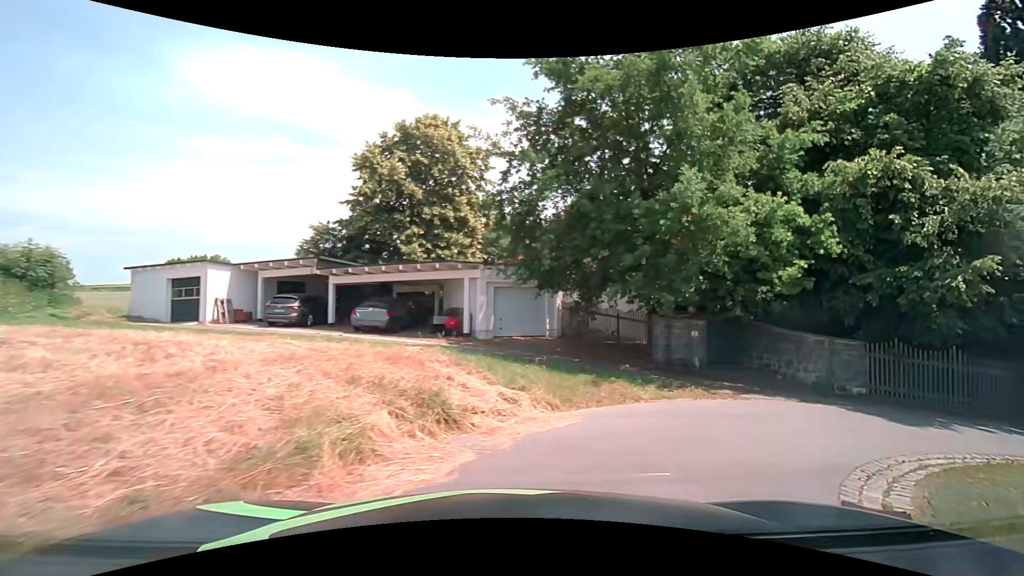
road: residential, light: Day
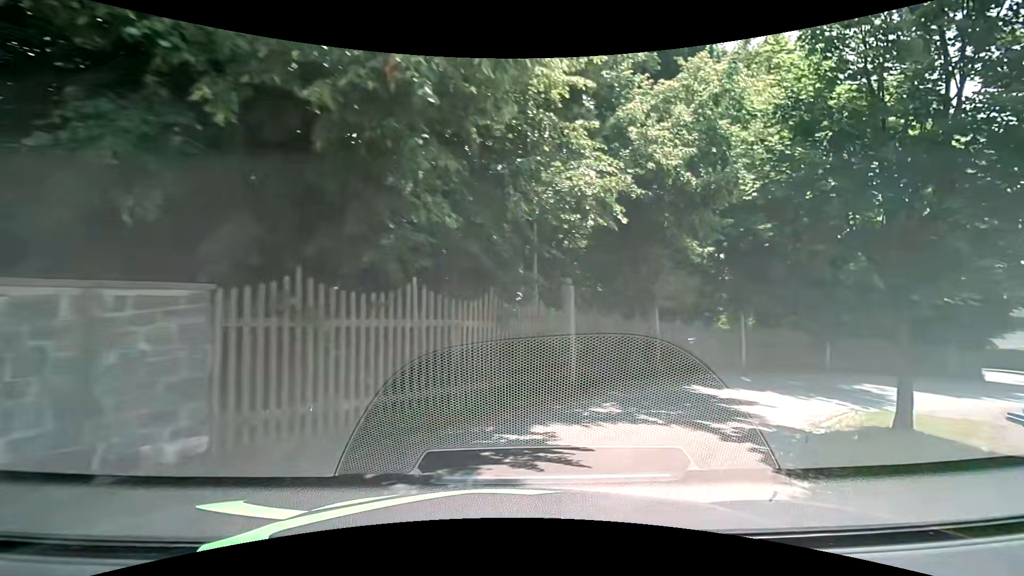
(+5.9, +10.5) m; +59°
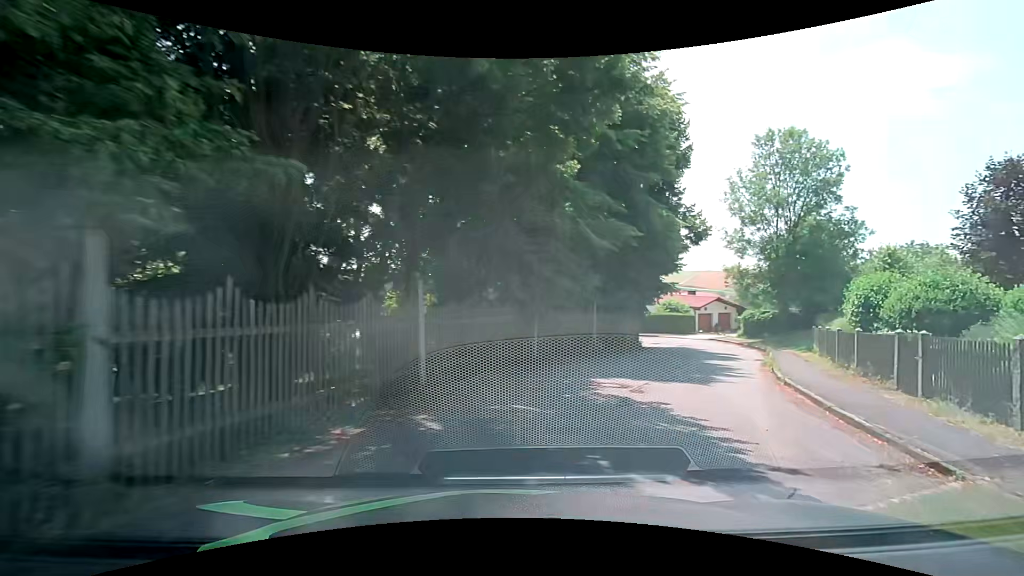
(+3.6, +10.9) m; +34°
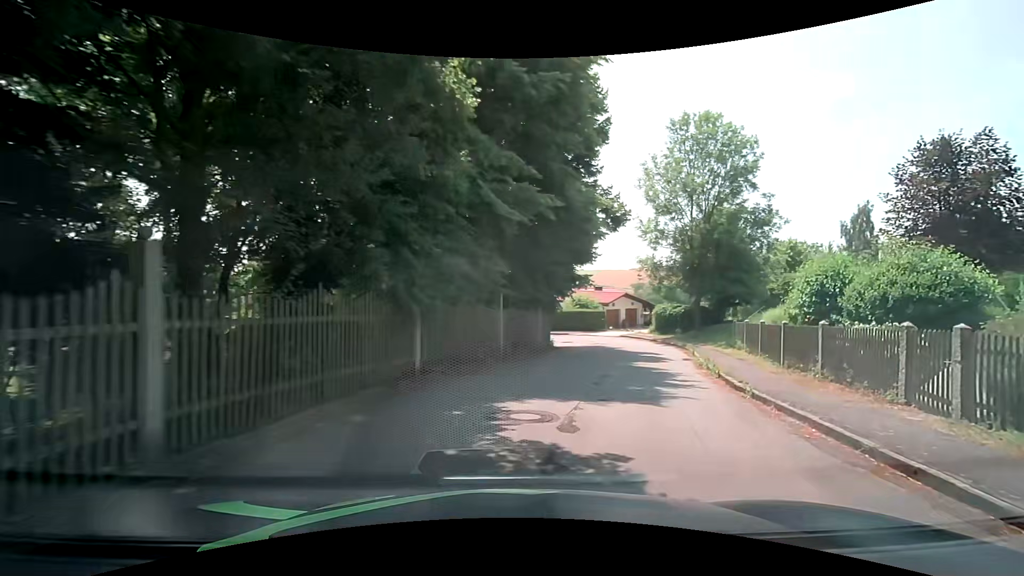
(+0.5, +4.3) m; +12°
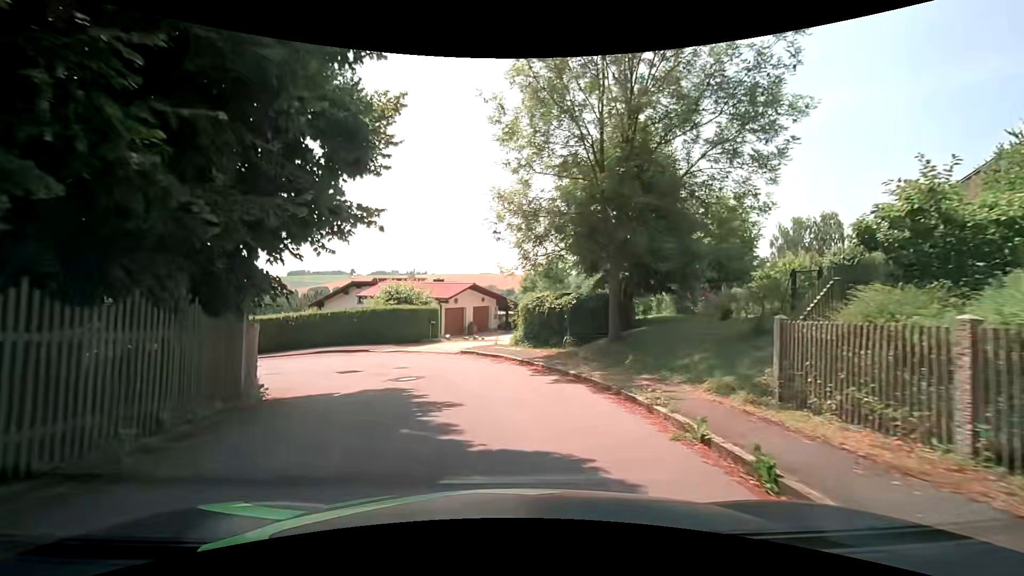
(+3.7, +17.6) m; +17°
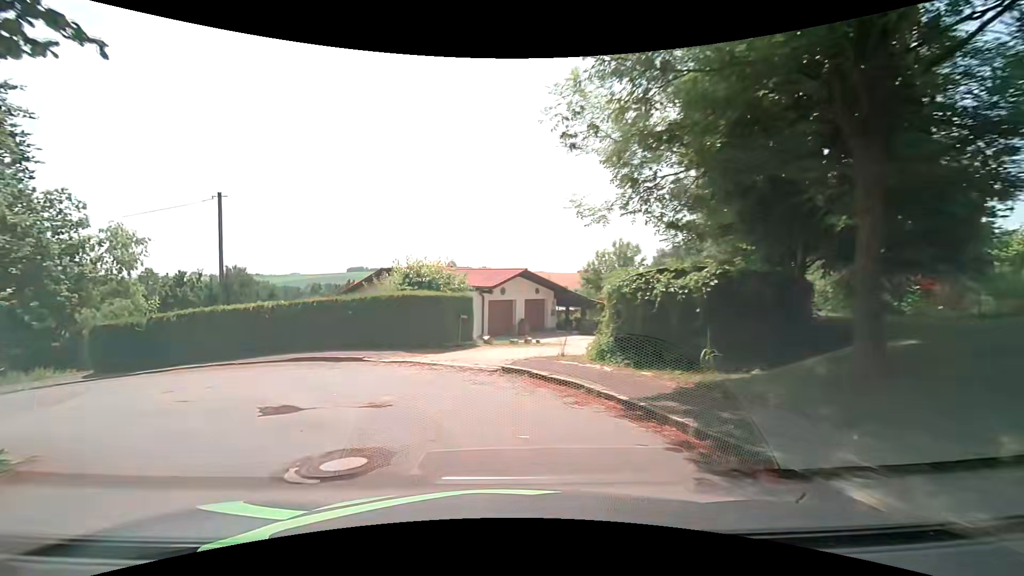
(-0.4, +8.5) m; -6°
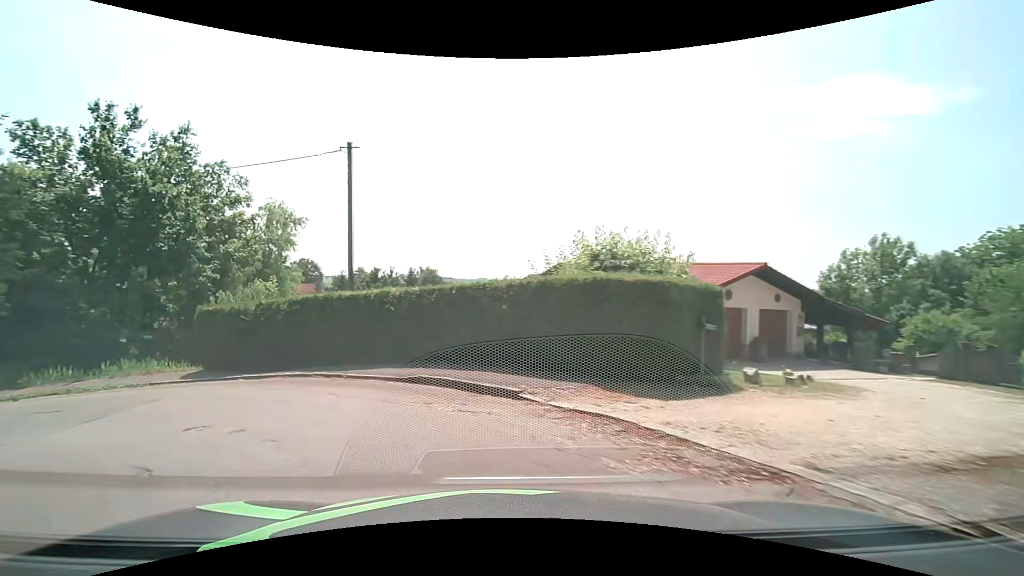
(-1.2, +7.4) m; -21°
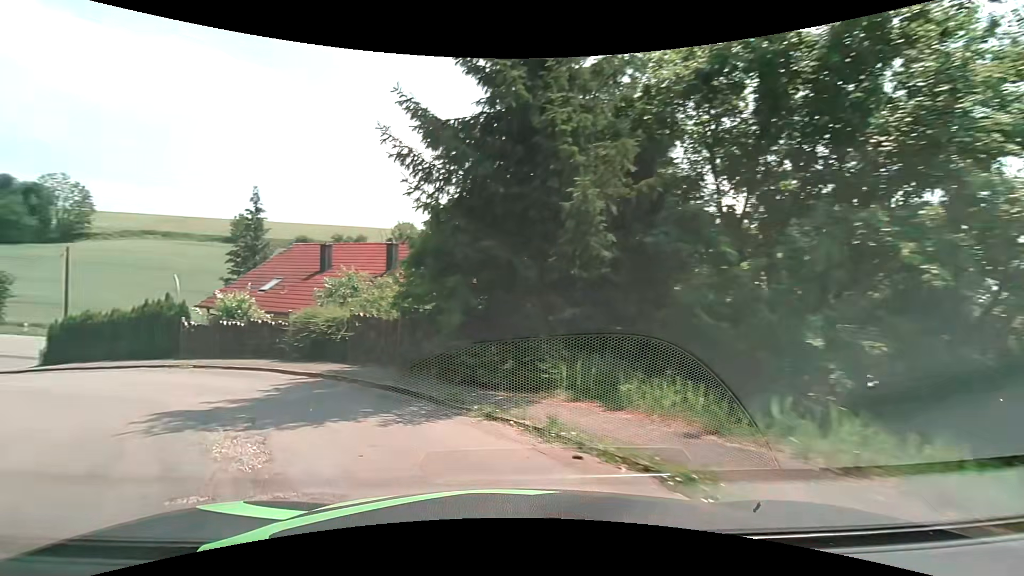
(-6.5, +11.0) m; -63°
